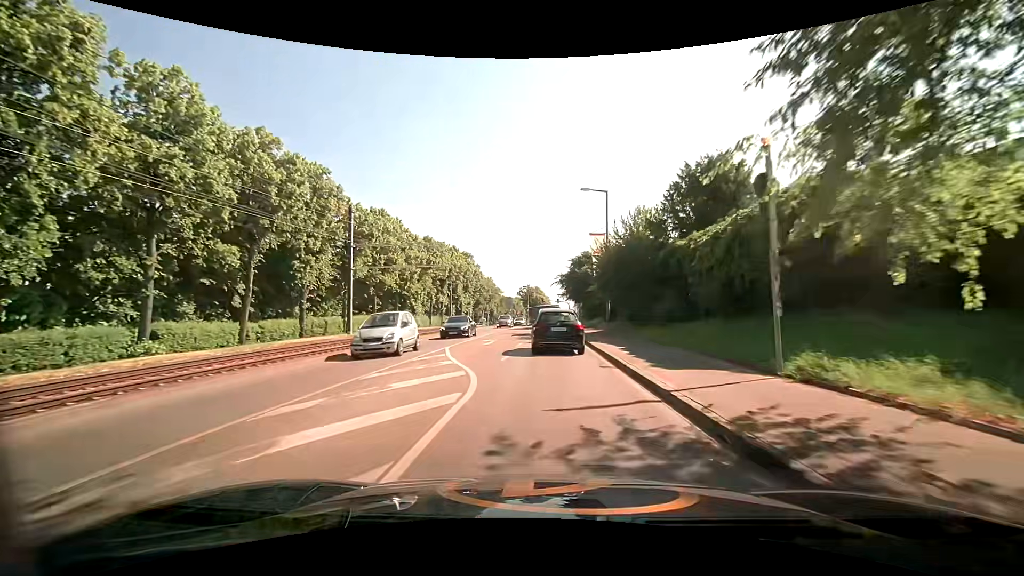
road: secondary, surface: asphalt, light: Day
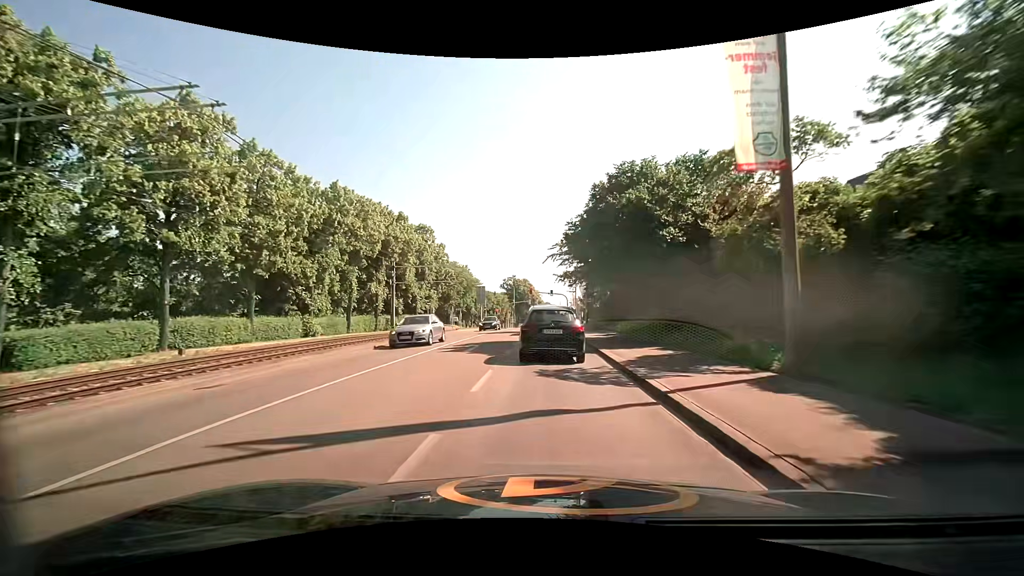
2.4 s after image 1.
(+0.3, +29.7) m; +1°
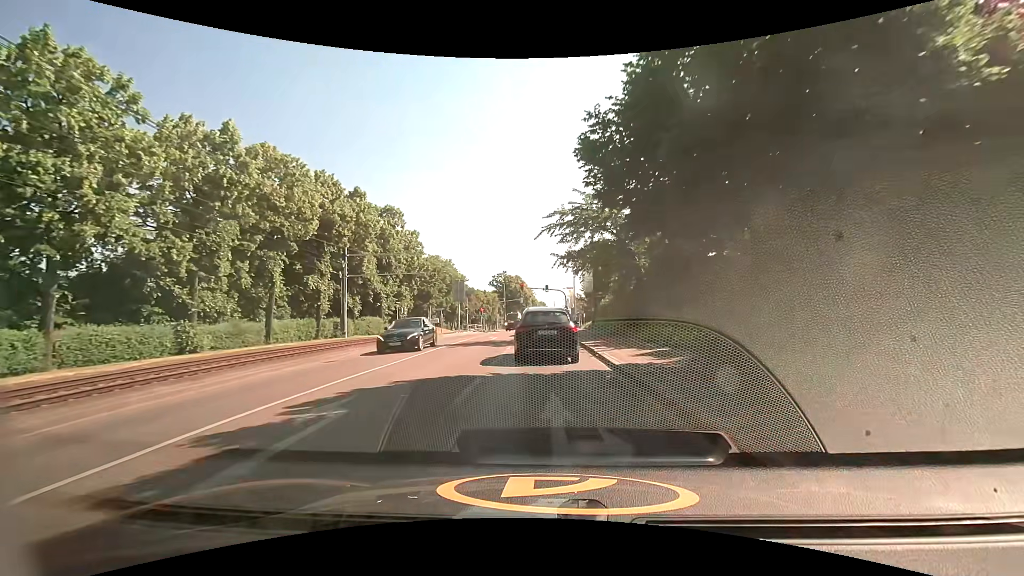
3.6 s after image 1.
(0.0, +13.4) m; +1°
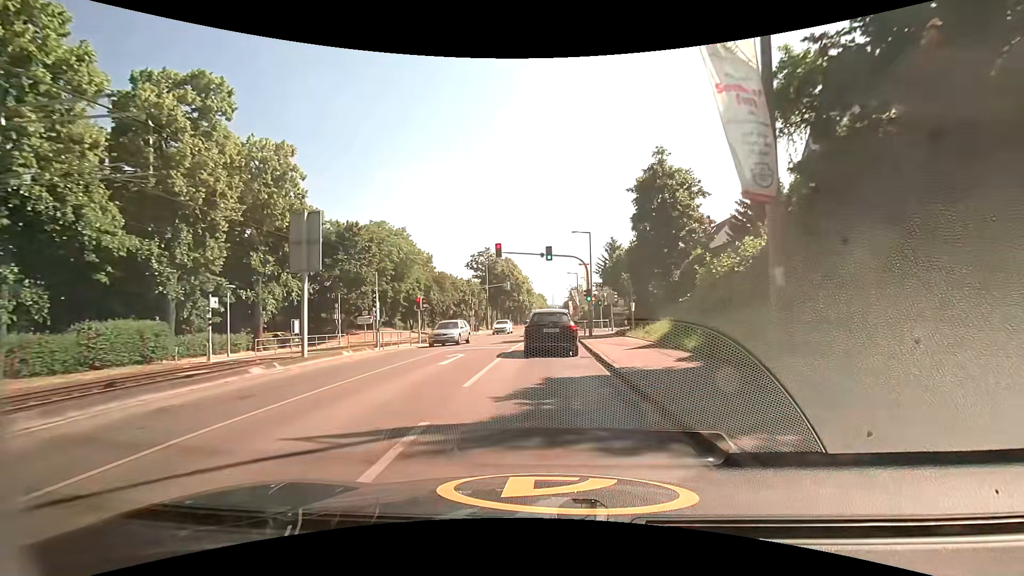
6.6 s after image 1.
(-0.2, +34.4) m; -1°
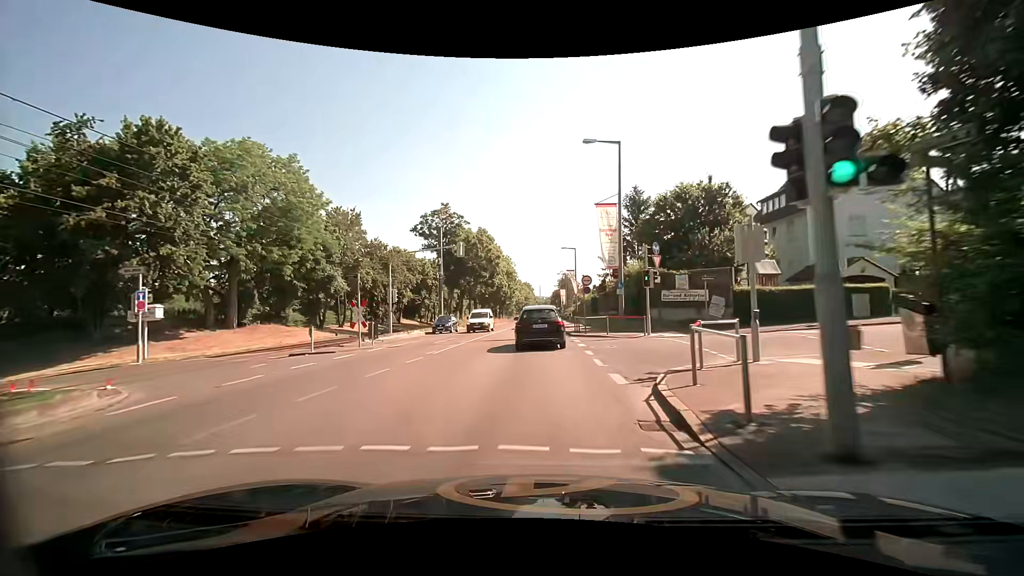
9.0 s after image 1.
(+0.8, +28.7) m; +3°
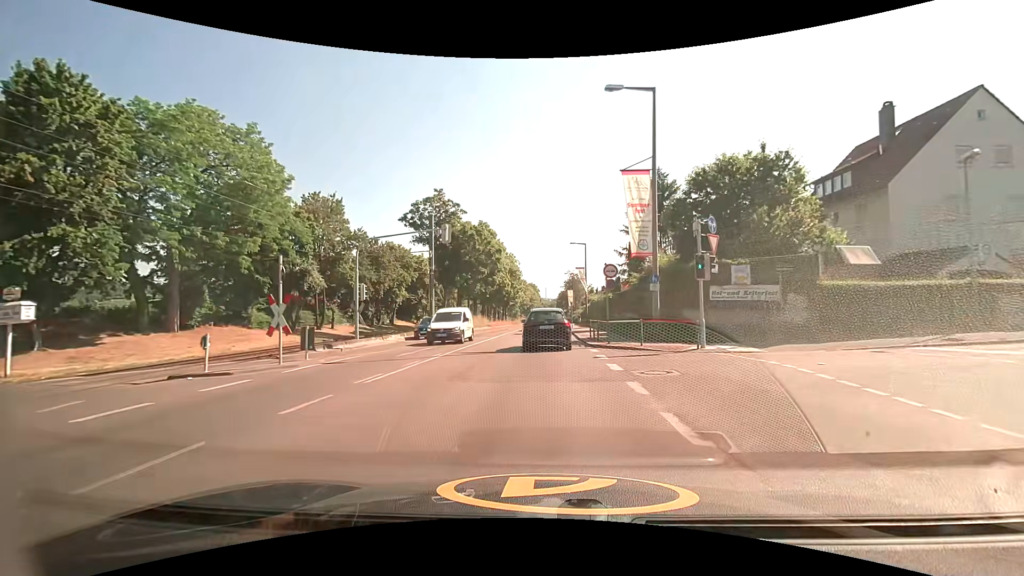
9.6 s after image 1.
(-0.1, +7.2) m; -2°
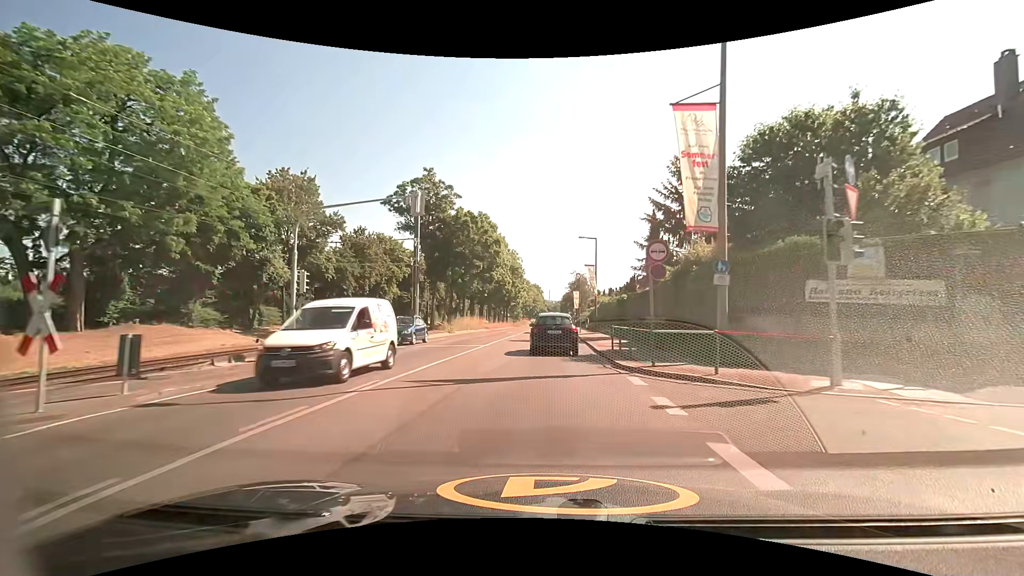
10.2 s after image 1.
(0.0, +7.4) m; 0°
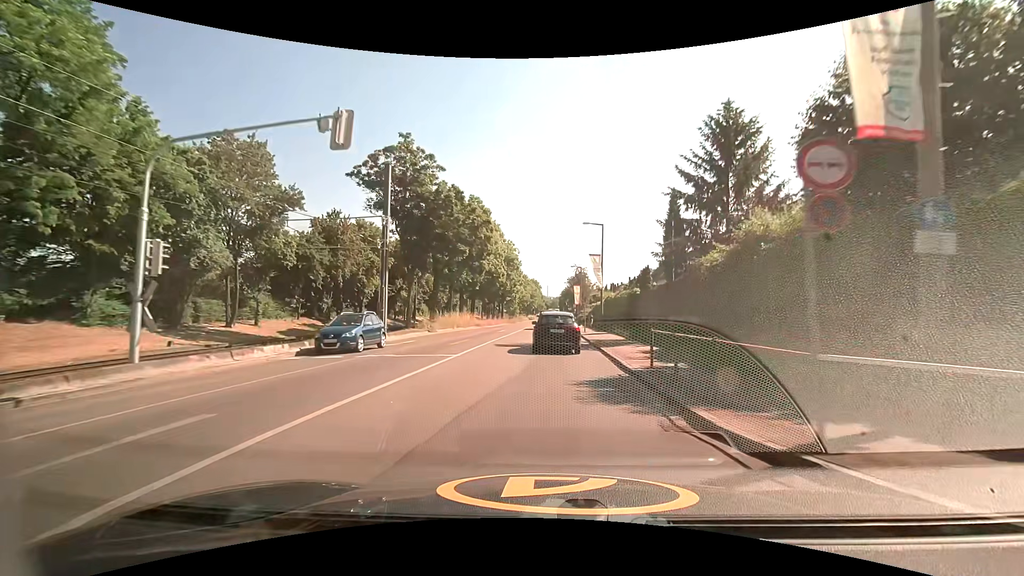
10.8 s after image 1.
(0.0, +7.6) m; +1°
(0, +10) (0, +20) (0, +30) (0, +40) (0, +50) (0, +60) (+1, +70) (+1, +80) (+1, +90) (+1, +100) m
